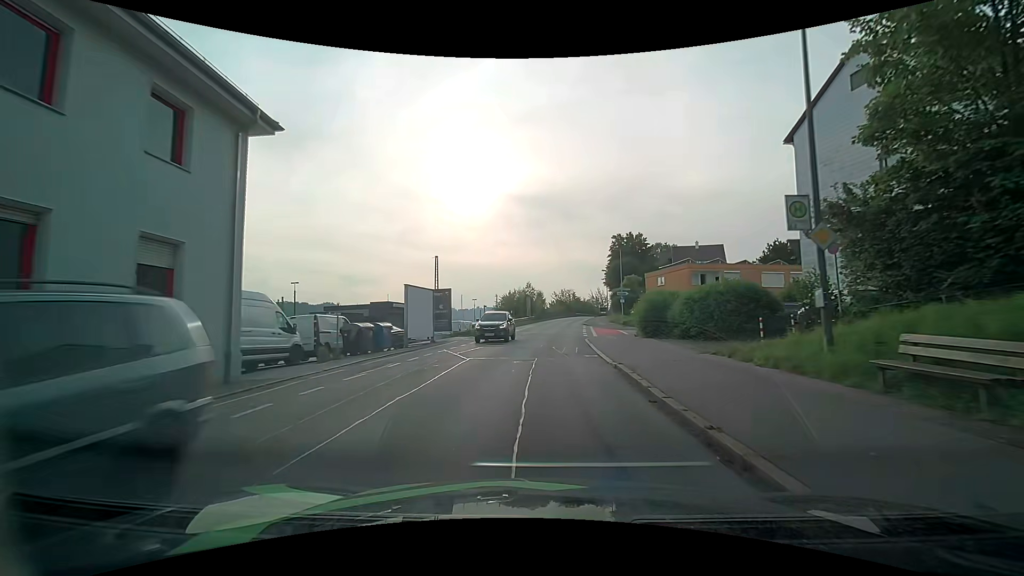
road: residential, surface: asphalt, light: Day
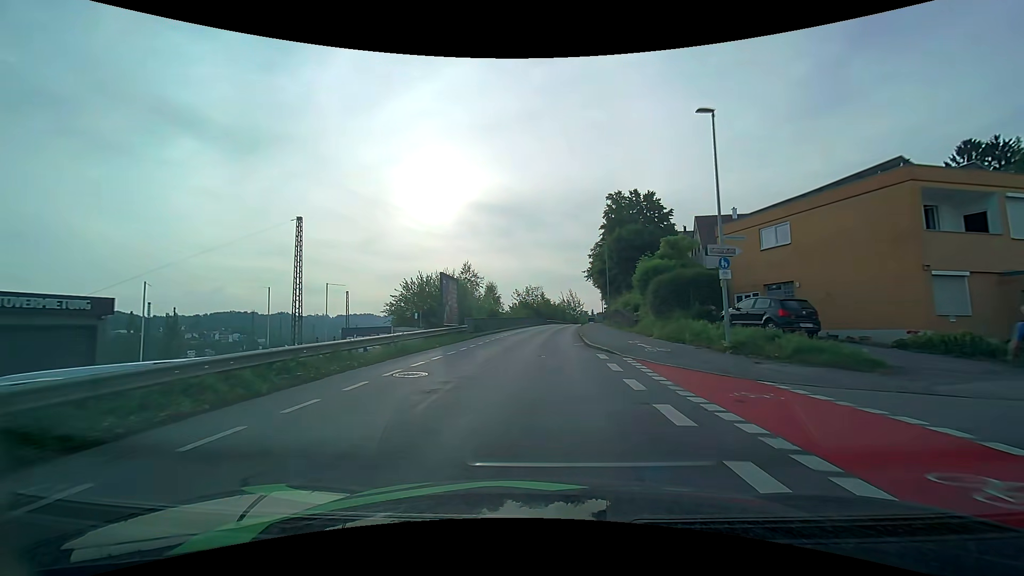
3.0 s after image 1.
(+0.9, +37.3) m; +3°
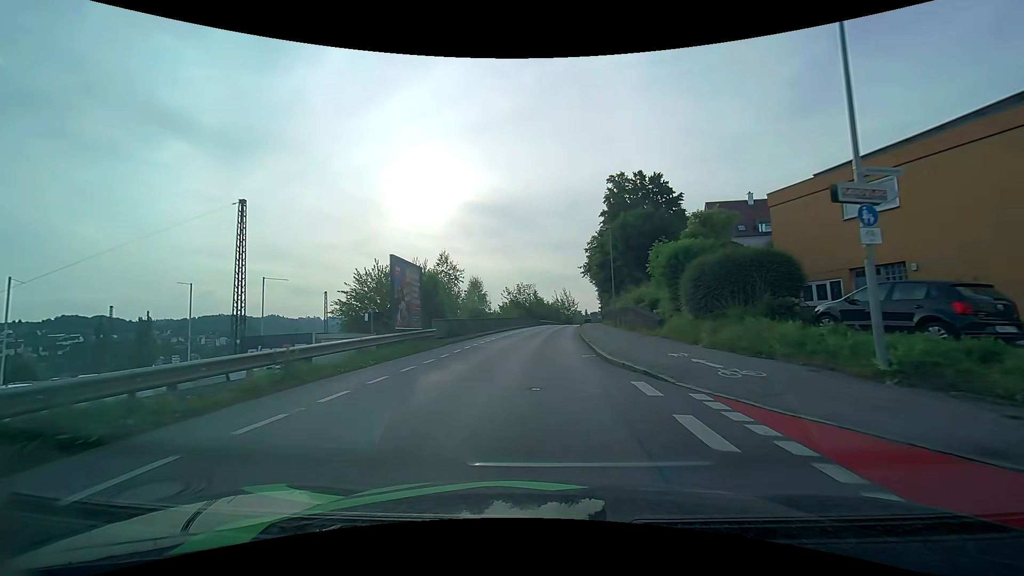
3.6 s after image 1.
(0.0, +7.5) m; +1°
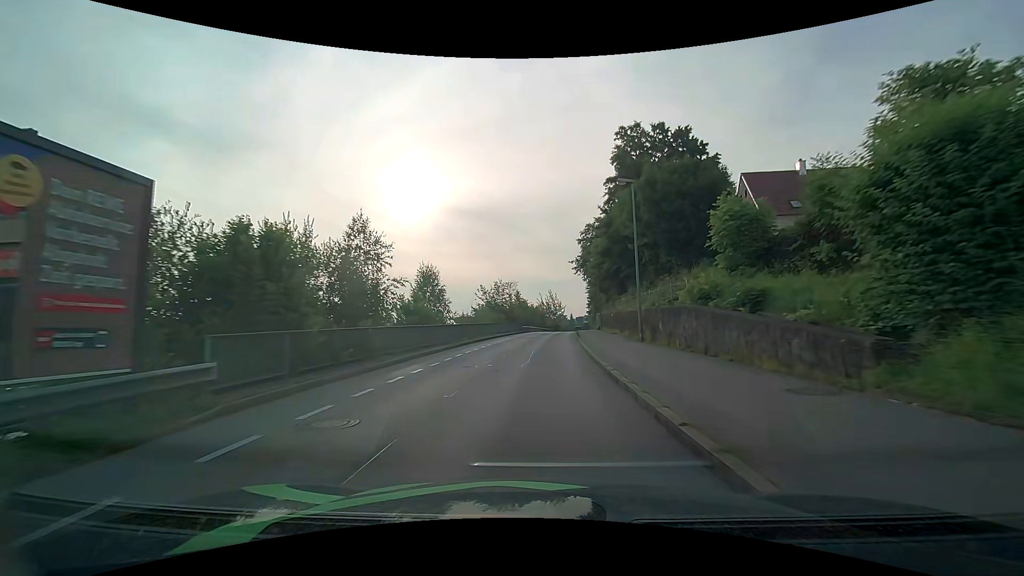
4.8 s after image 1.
(+0.2, +14.9) m; +1°
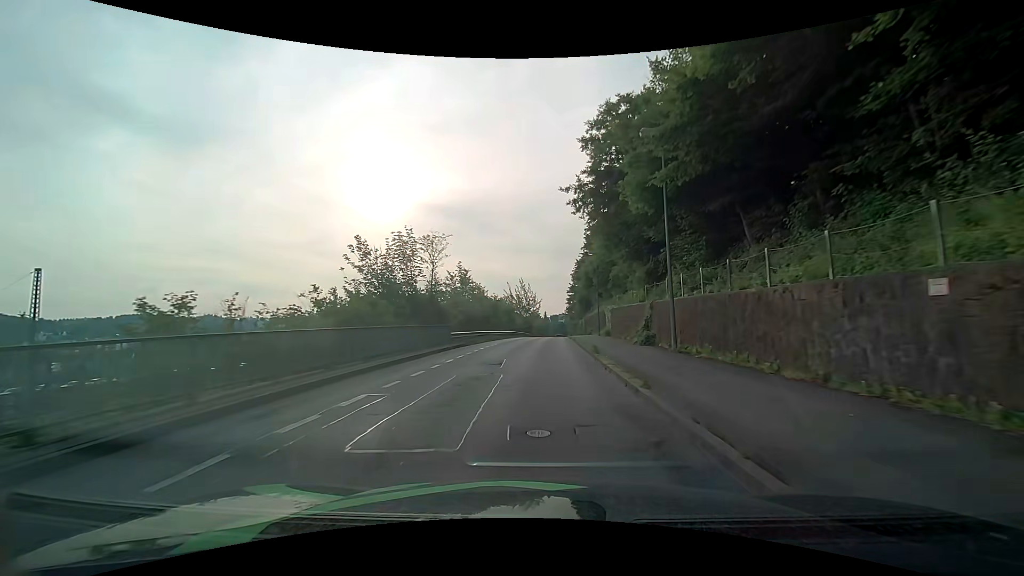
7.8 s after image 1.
(+1.1, +37.1) m; +3°
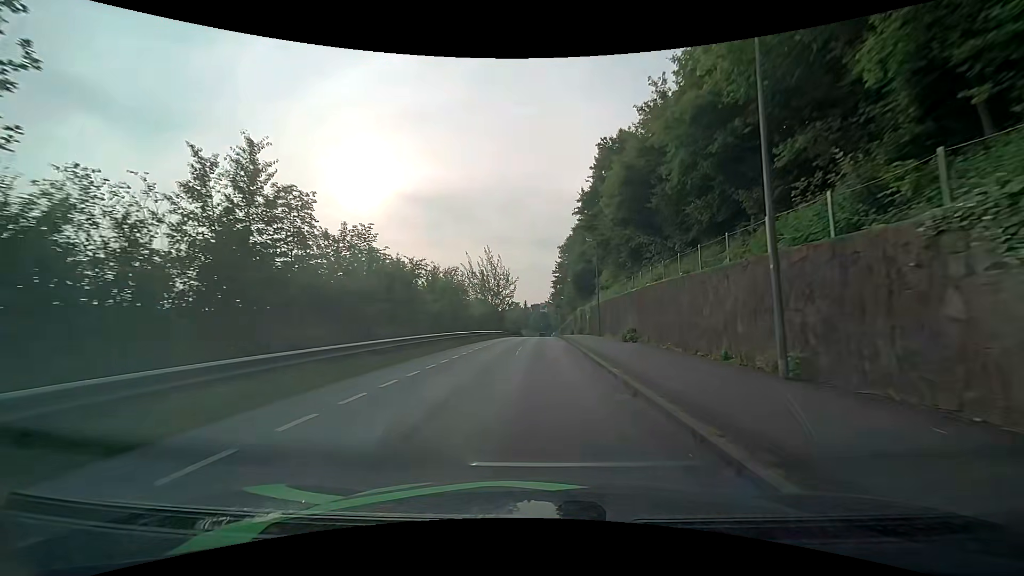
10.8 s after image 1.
(+0.8, +38.2) m; +2°
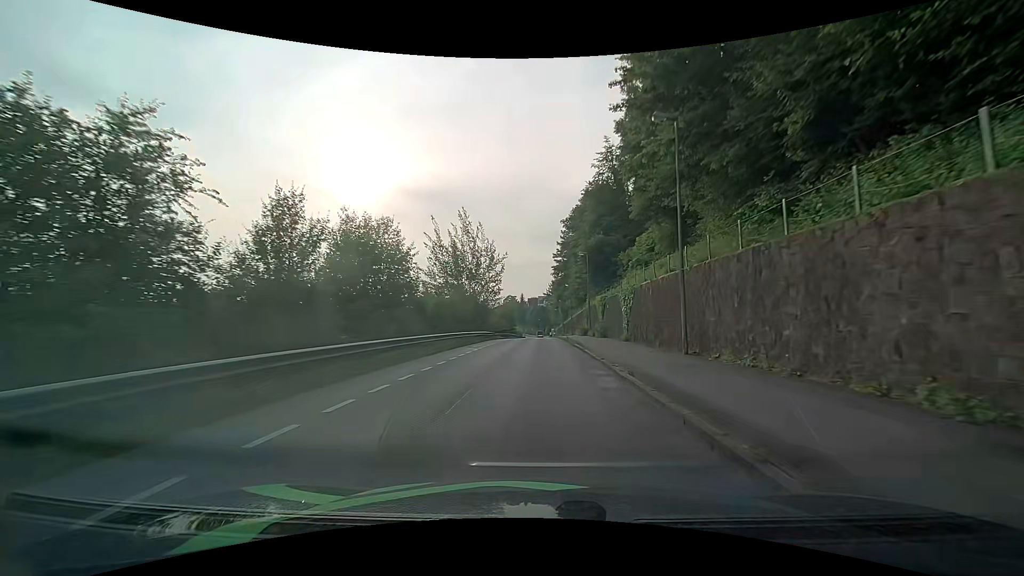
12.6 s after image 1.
(0.0, +23.1) m; 0°
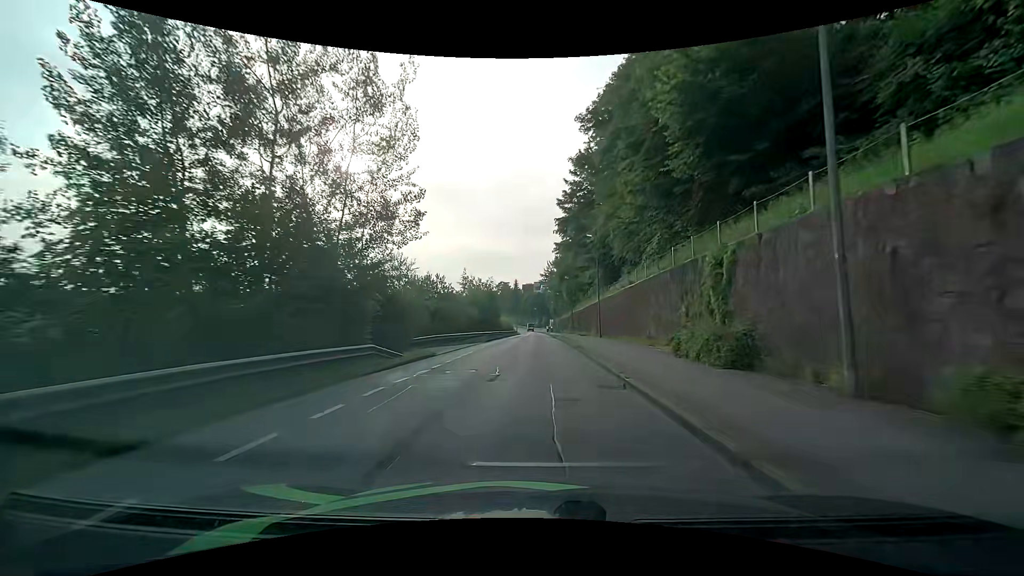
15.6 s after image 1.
(+0.2, +39.1) m; 0°
(0, +10) (0, +20) (0, +30) (0, +40) (0, +50) (0, +60) (0, +70) (0, +80) (0, +90) (0, +100) m
